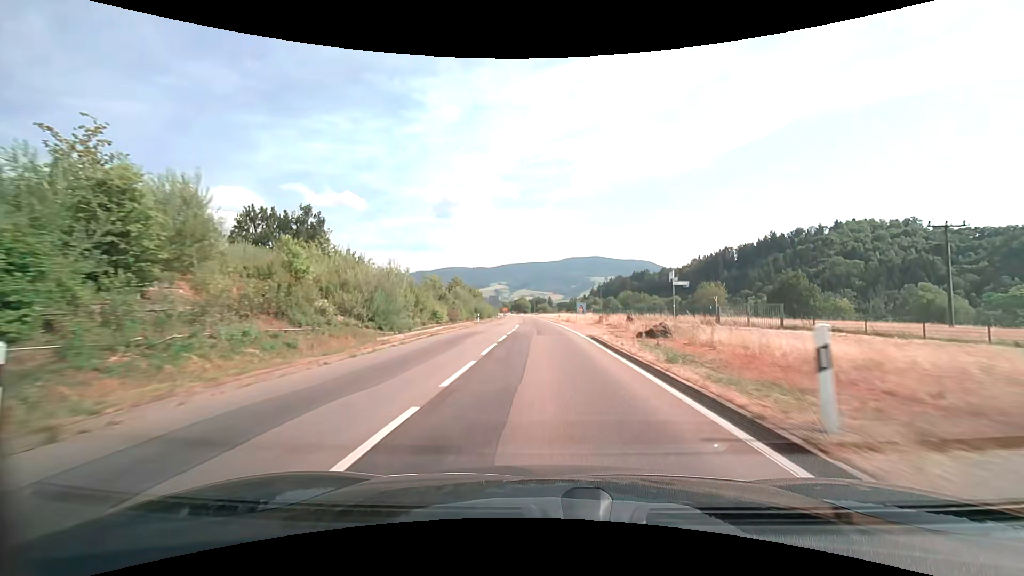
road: secondary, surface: asphalt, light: Day
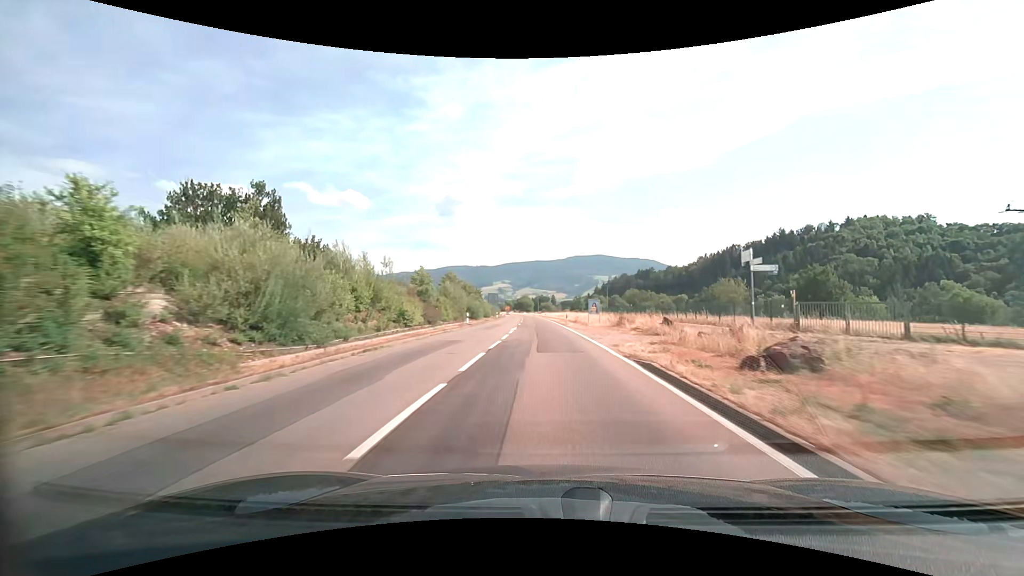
(0.0, +10.2) m; -1°
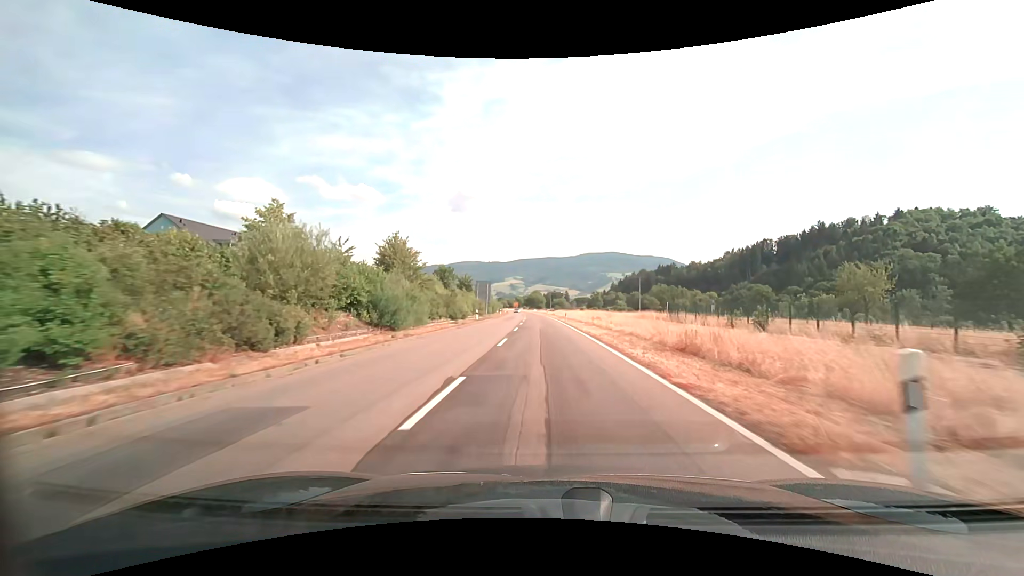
(-0.5, +41.3) m; -1°
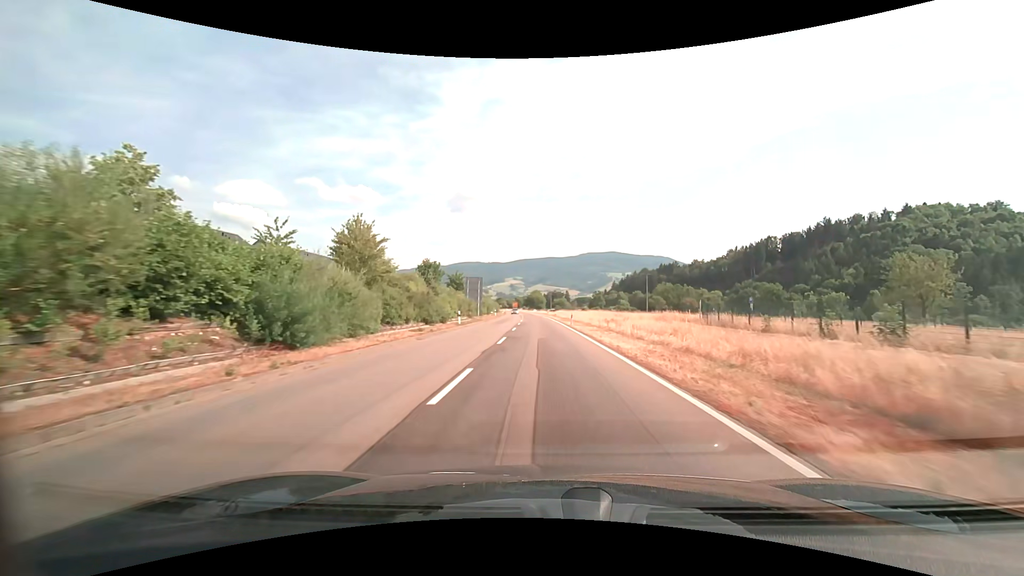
(0.0, +10.5) m; 0°
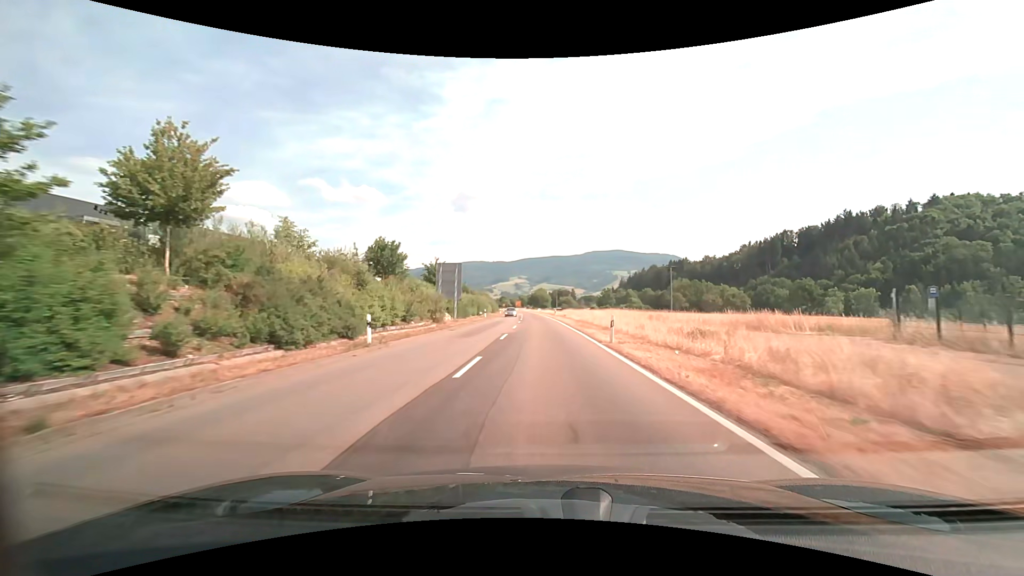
(-0.1, +21.3) m; -1°
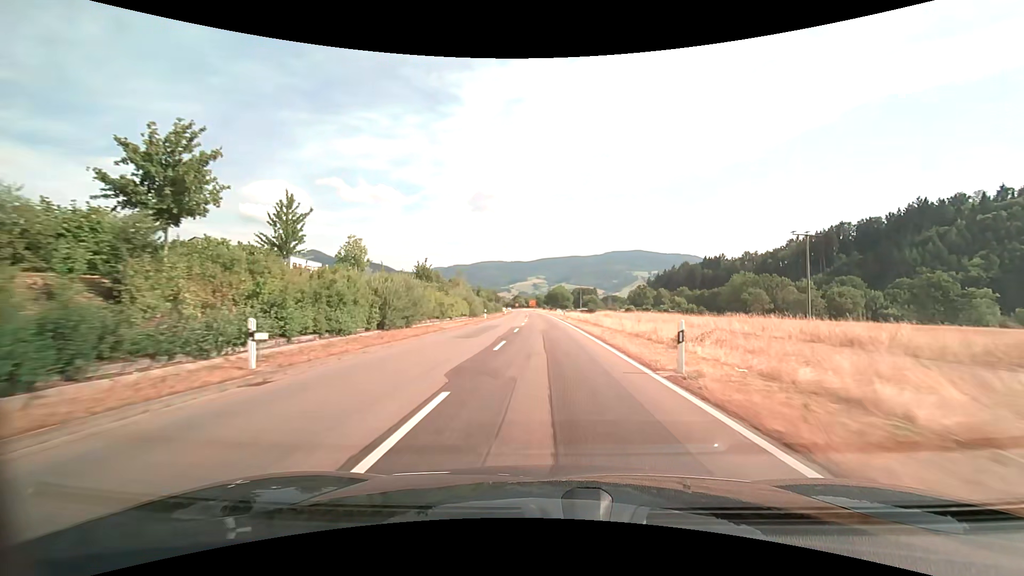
(-0.9, +53.8) m; -2°
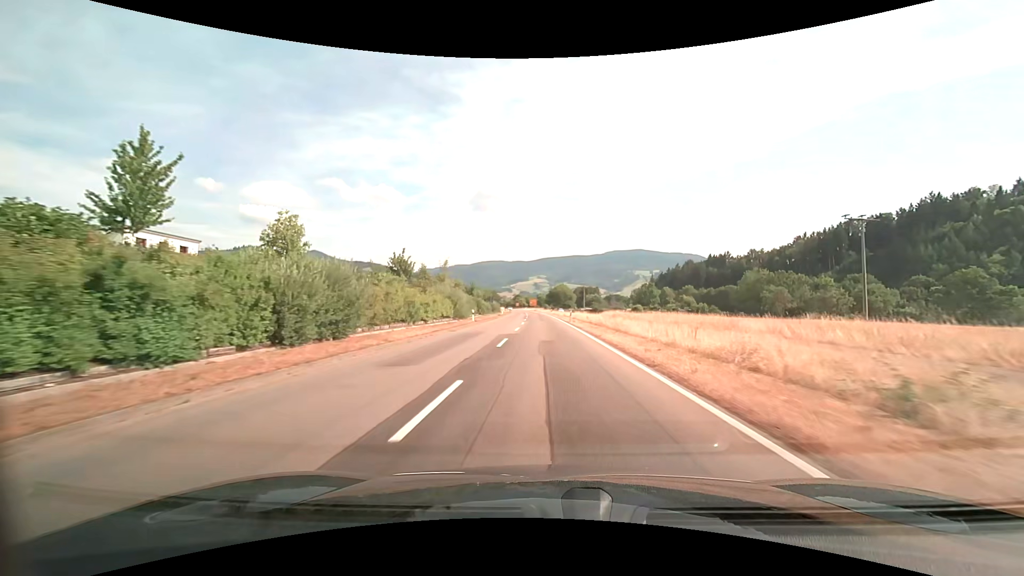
(0.0, +10.8) m; 0°
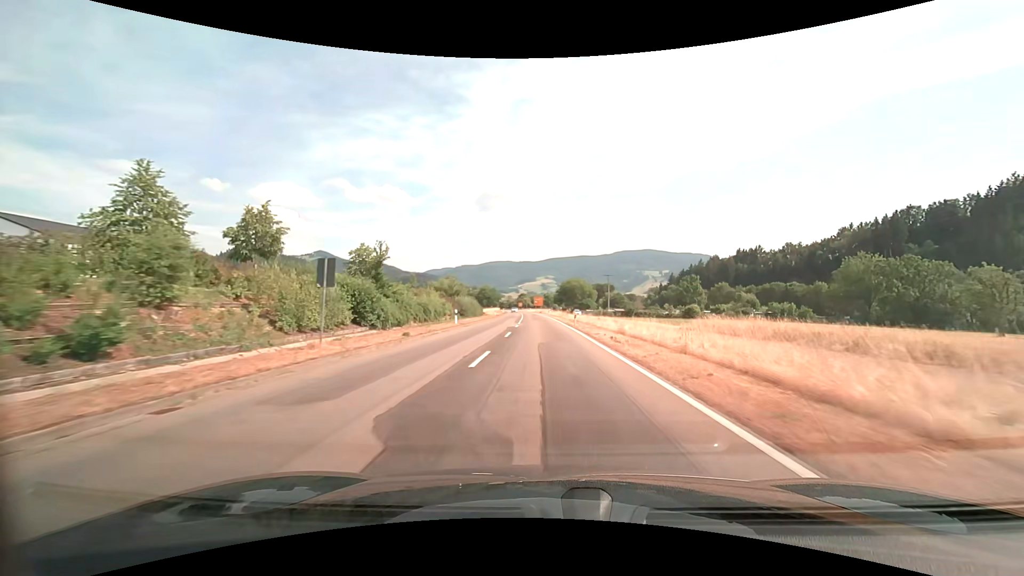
(-0.3, +54.1) m; -1°
(0, +10) (0, +20) (0, +30) (0, +40) (-1, +50) (-1, +60) (-1, +70) (-2, +80) (-2, +90) (-3, +100) m
